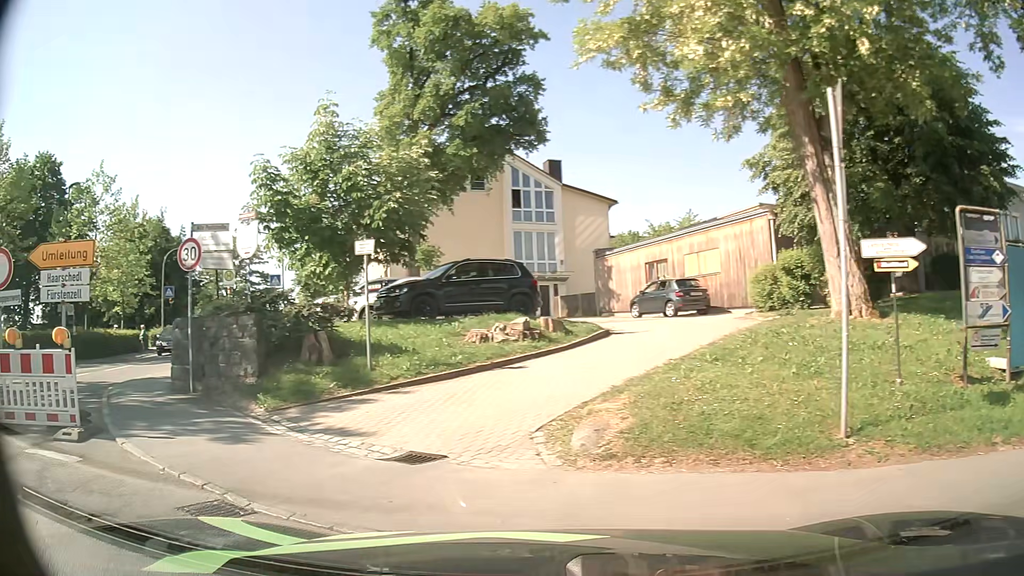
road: tertiary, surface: asphalt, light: Day
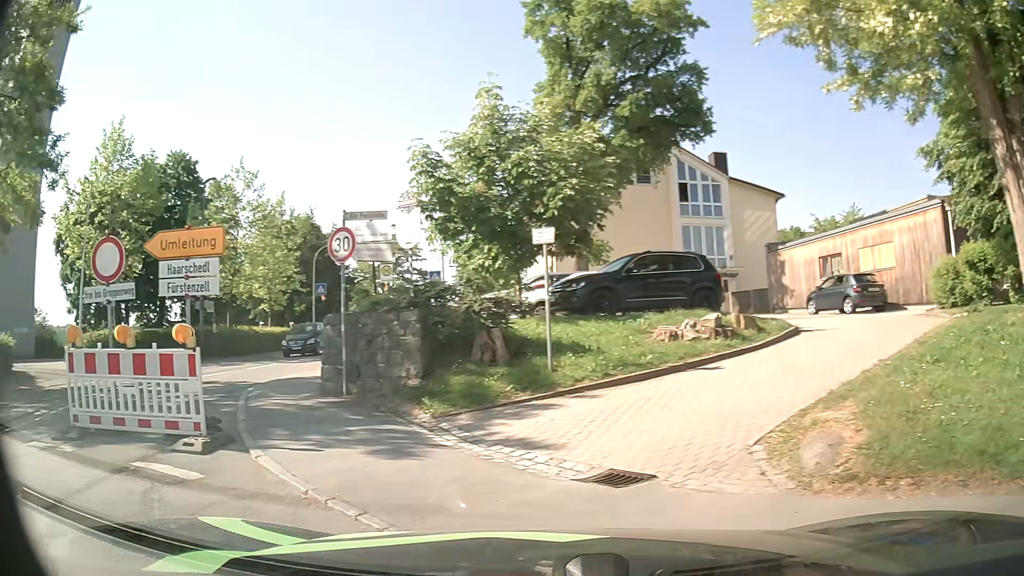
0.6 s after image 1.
(-0.1, +1.2) m; -14°
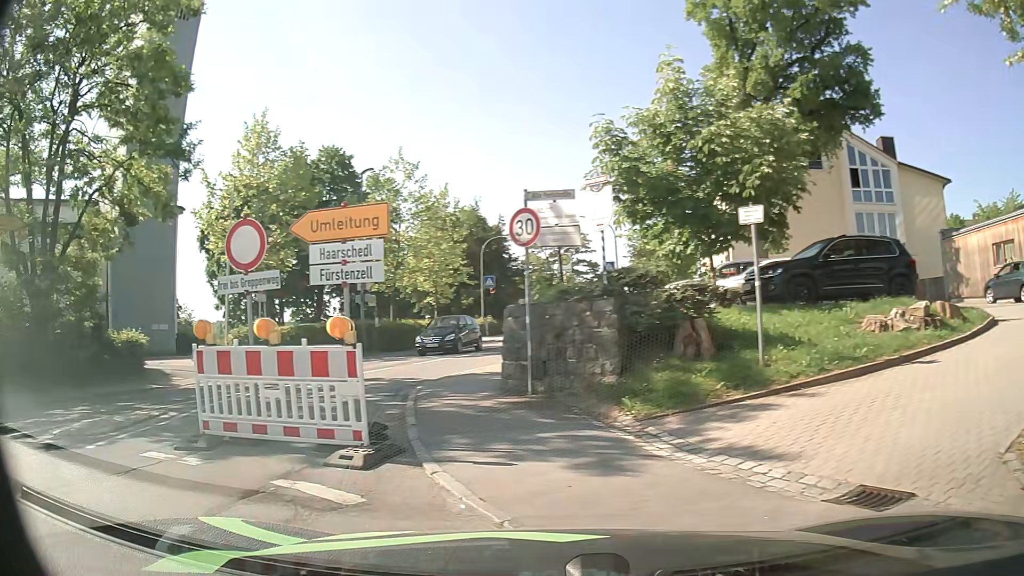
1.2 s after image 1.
(-0.1, +1.2) m; -12°
